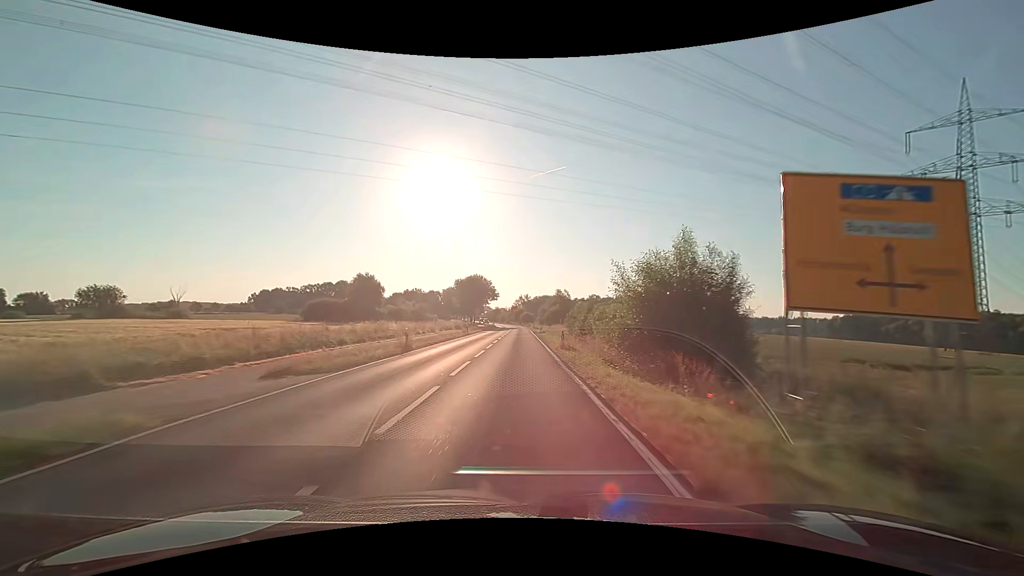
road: secondary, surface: asphalt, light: Day
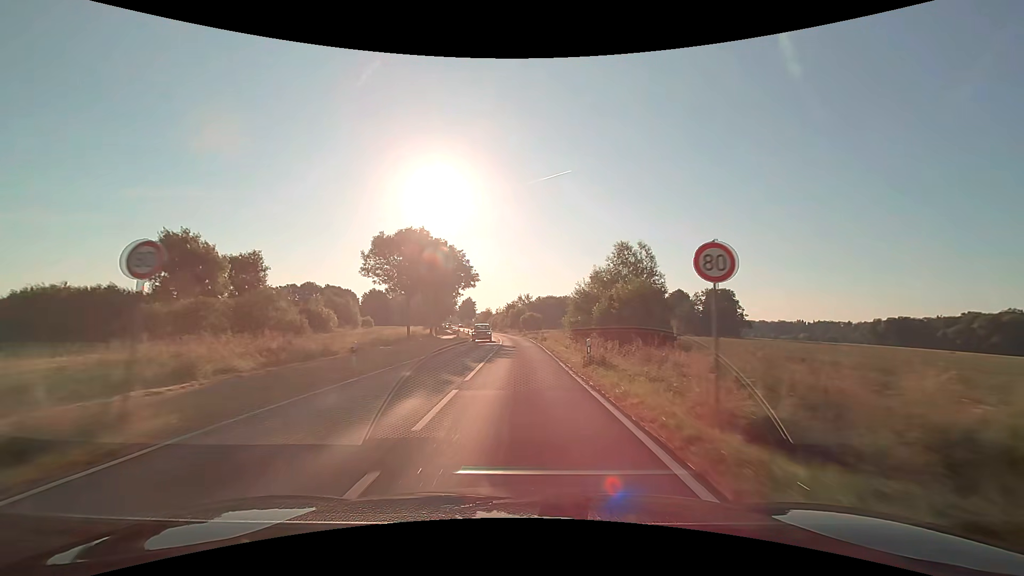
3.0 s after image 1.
(-0.5, +59.6) m; 0°
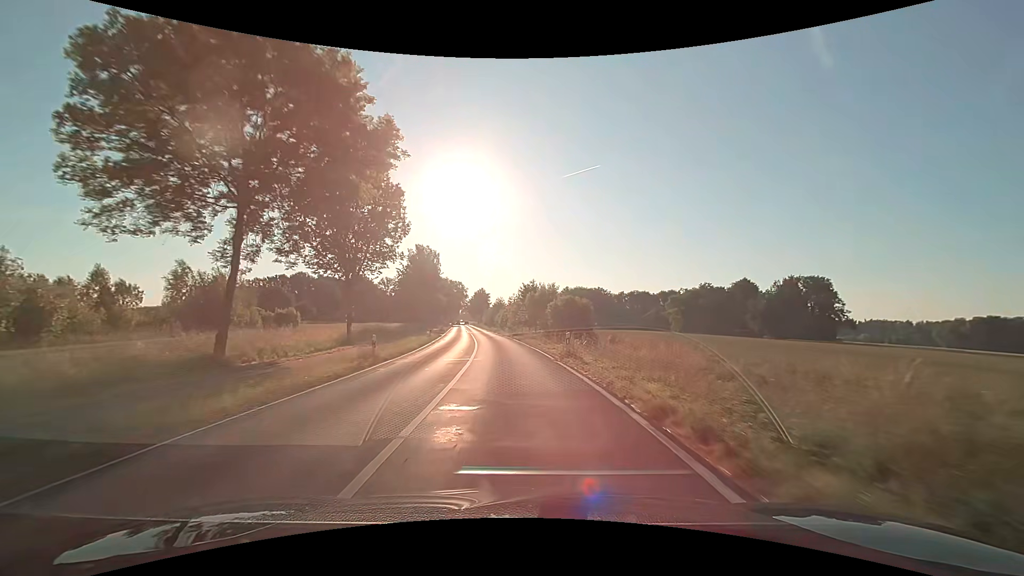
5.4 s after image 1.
(-0.6, +46.8) m; -2°
(0, +10) (-1, +20) (-1, +30) (-2, +40) (-3, +50) (-4, +60) (-6, +70) (-7, +80) (-8, +90) (-10, +99) m
